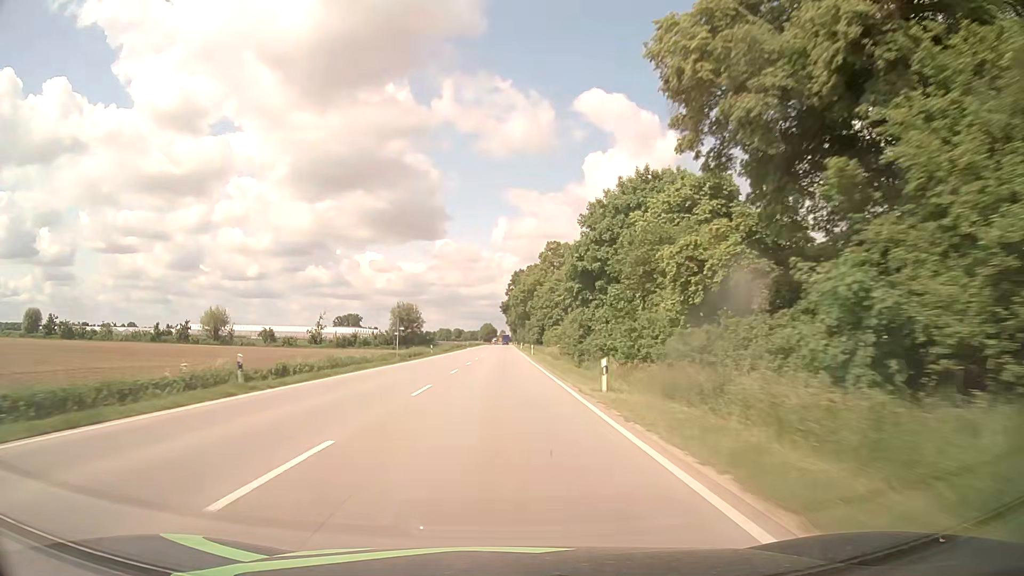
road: primary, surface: asphalt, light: Day
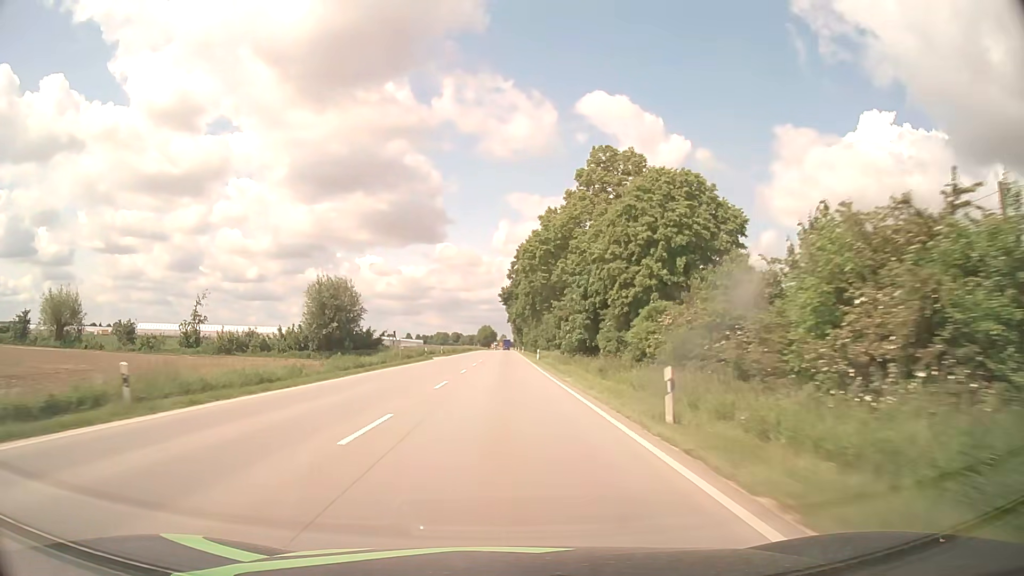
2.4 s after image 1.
(-0.2, +55.8) m; 0°
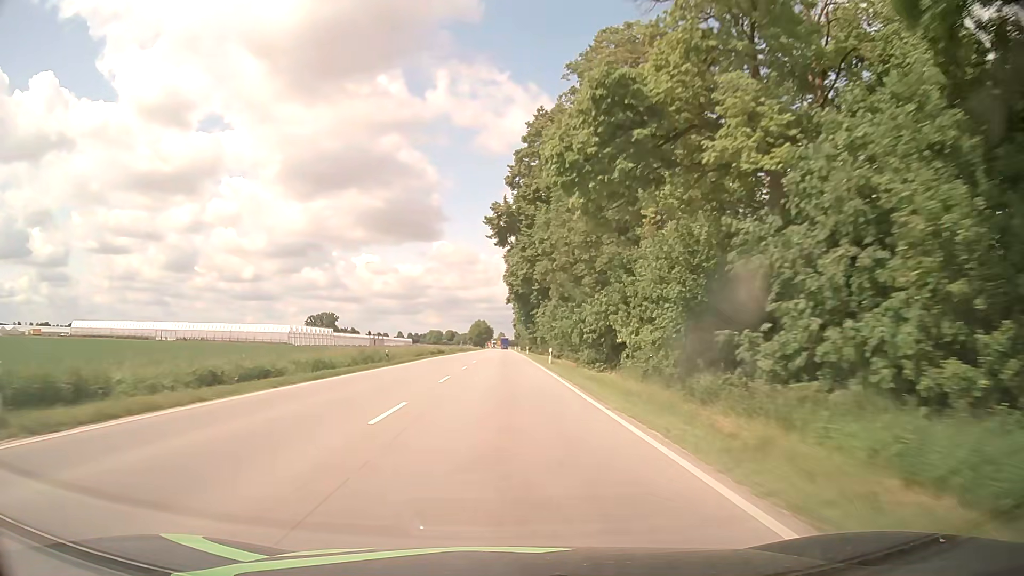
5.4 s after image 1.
(-0.1, +69.8) m; 0°
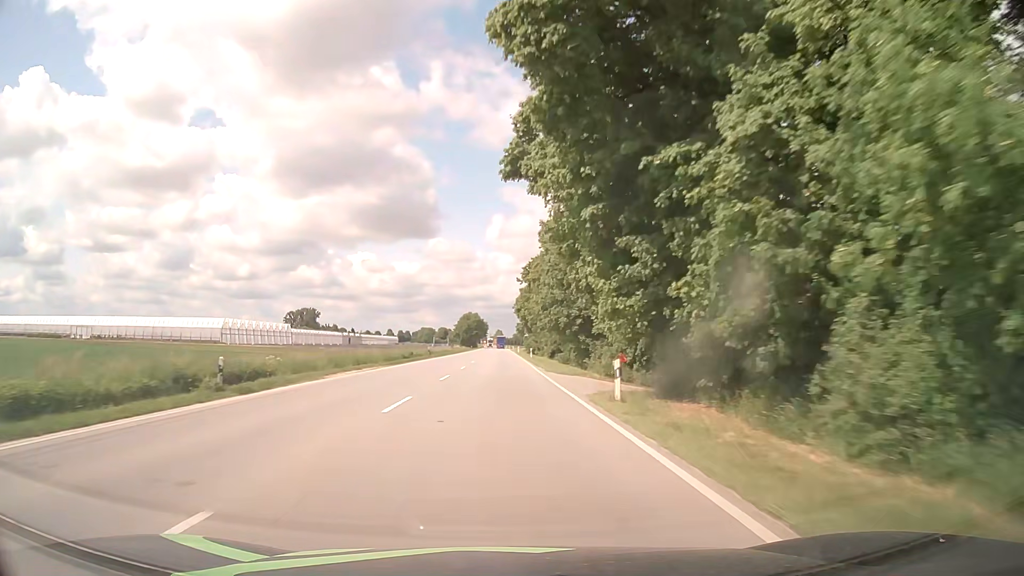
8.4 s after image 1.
(-0.1, +69.6) m; 0°
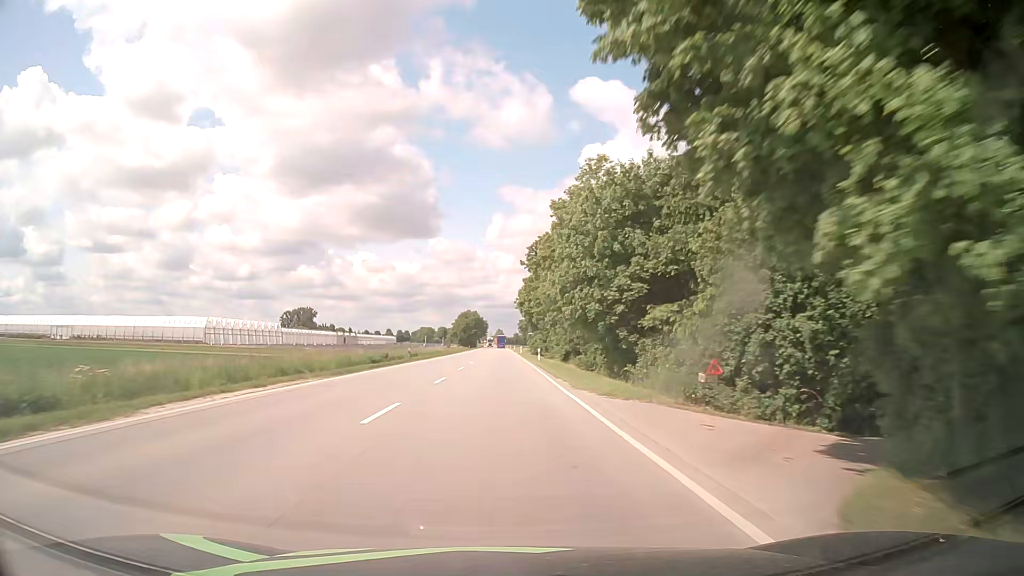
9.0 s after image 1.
(0.0, +13.9) m; 0°
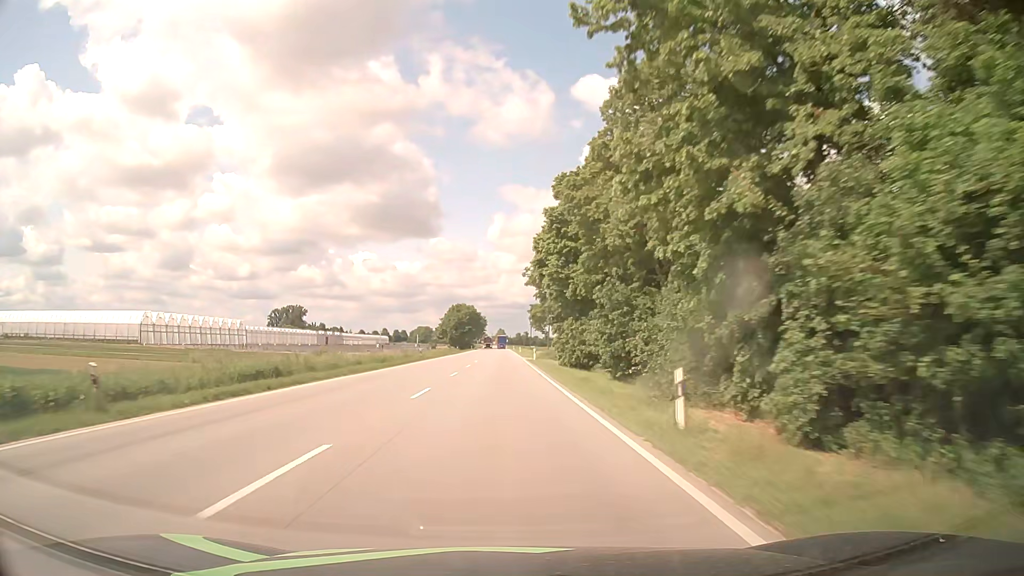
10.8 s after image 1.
(-0.1, +41.8) m; 0°
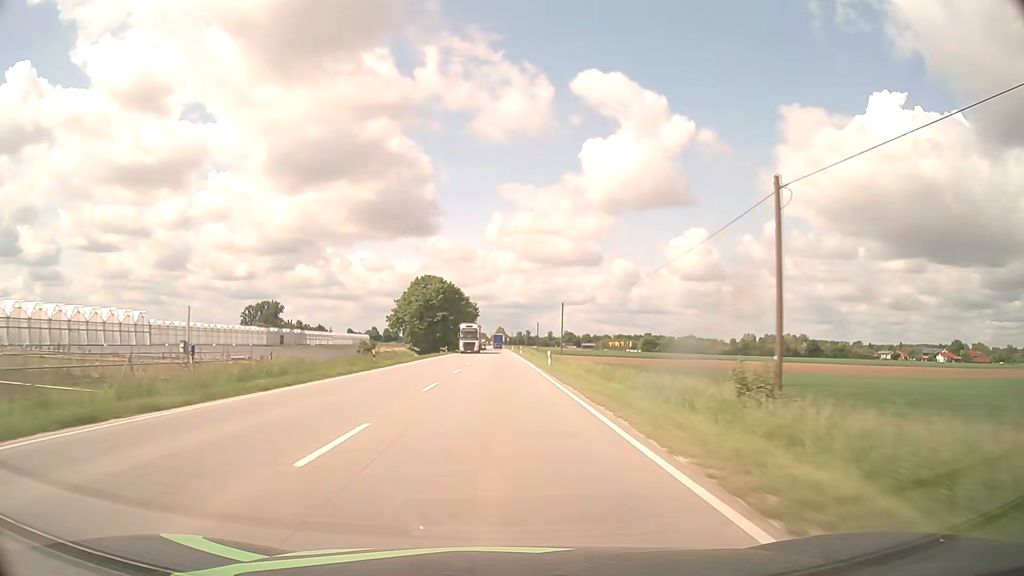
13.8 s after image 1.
(-0.6, +69.9) m; 0°
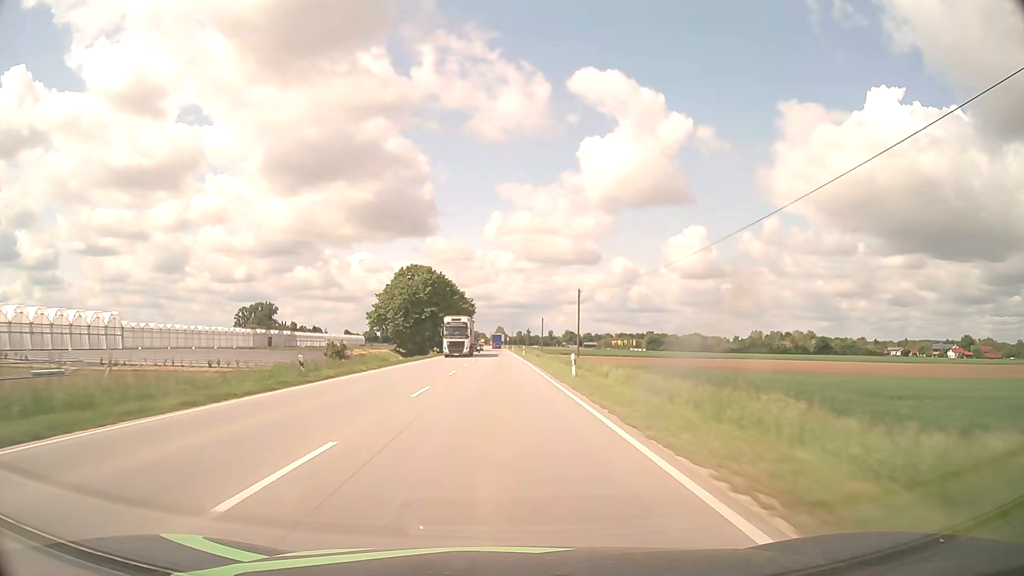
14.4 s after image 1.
(+0.1, +14.0) m; 0°
(0, +10) (0, +20) (0, +30) (0, +40) (0, +50) (0, +60) (0, +70) (0, +80) (0, +90) (-1, +100) m
